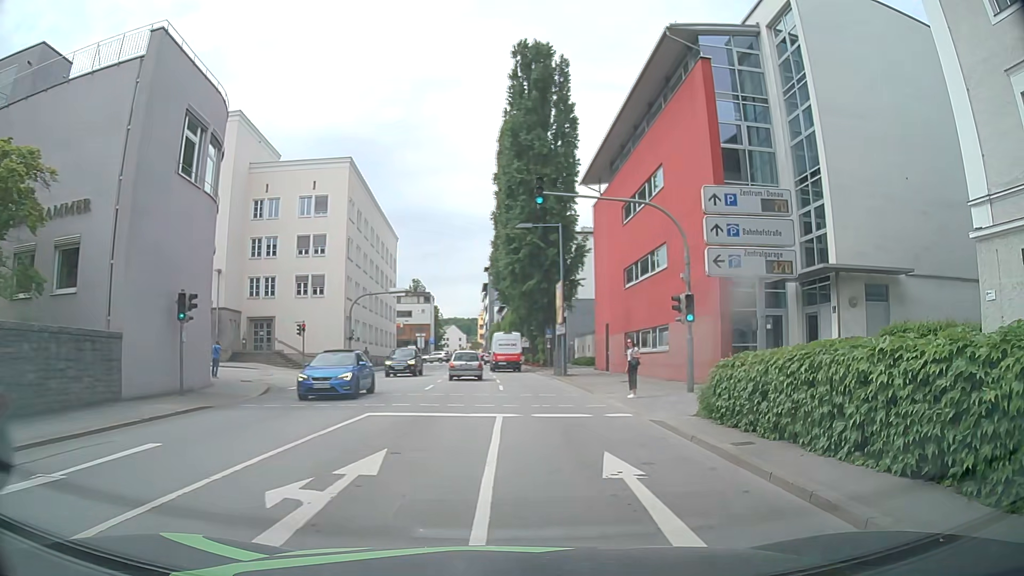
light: Day
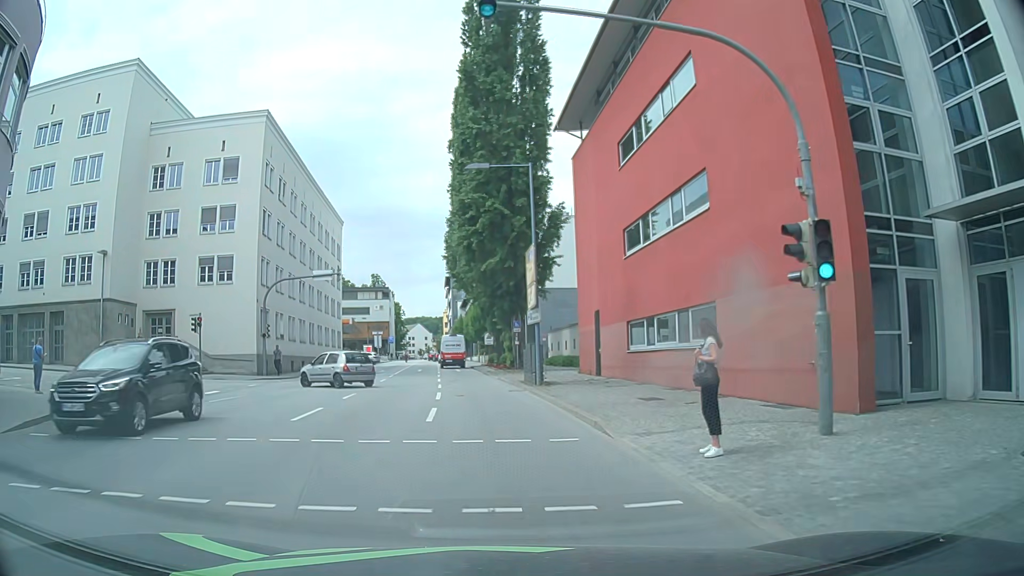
(+0.7, +11.7) m; +3°
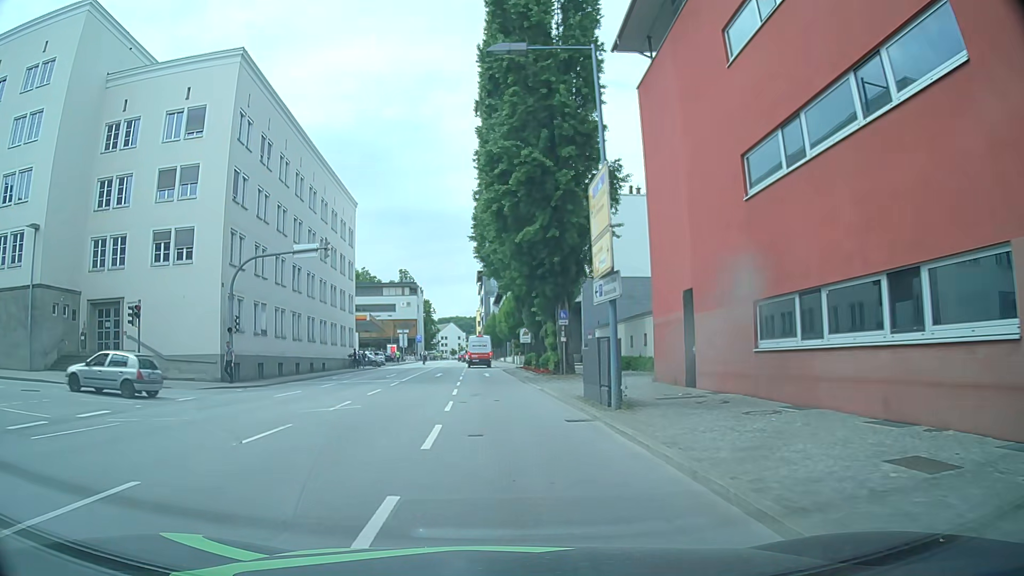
(-0.2, +10.3) m; -3°
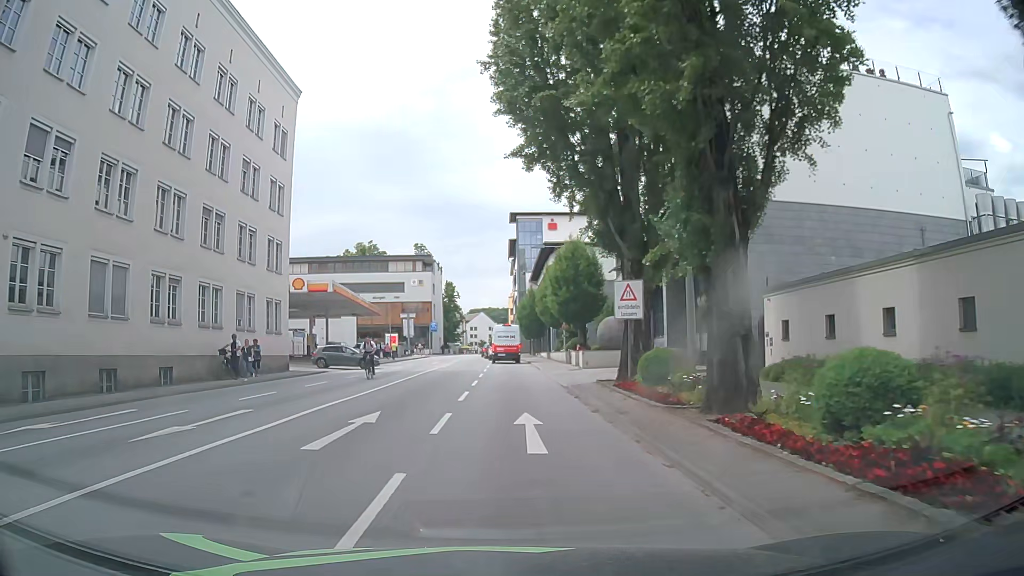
(-0.5, +29.4) m; -2°
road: primary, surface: asphalt
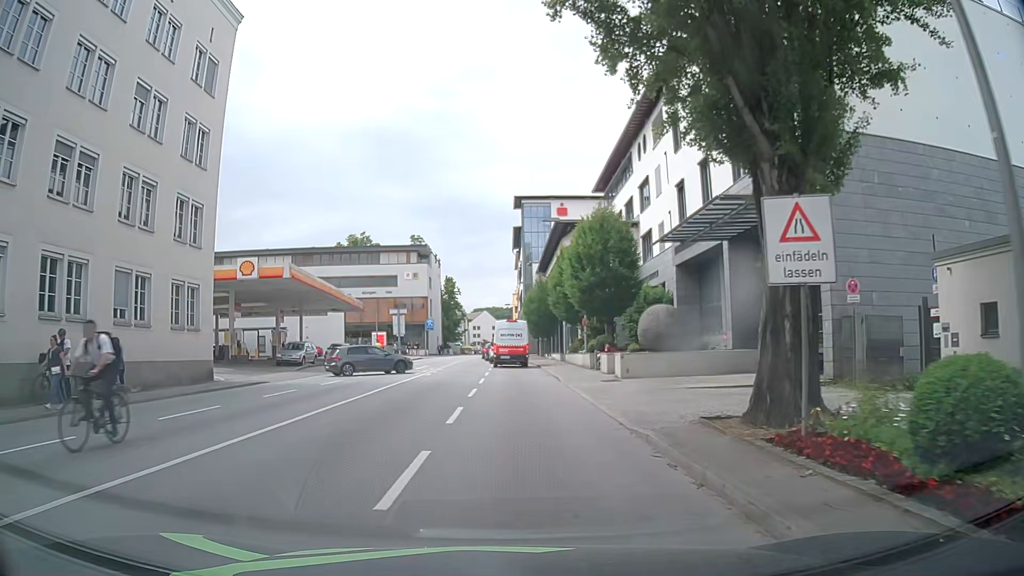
(0.0, +10.4) m; 0°
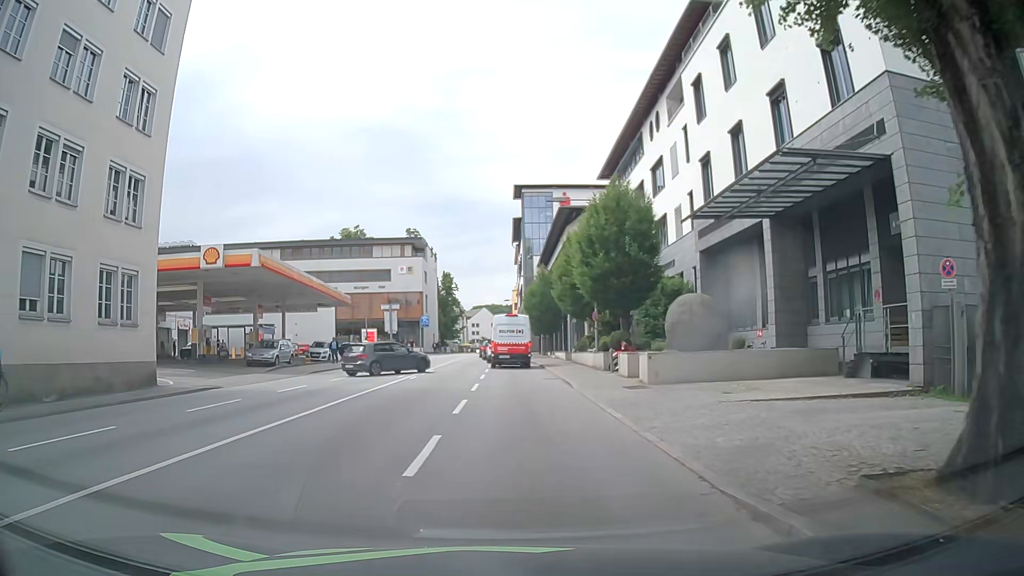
(0.0, +4.6) m; -1°
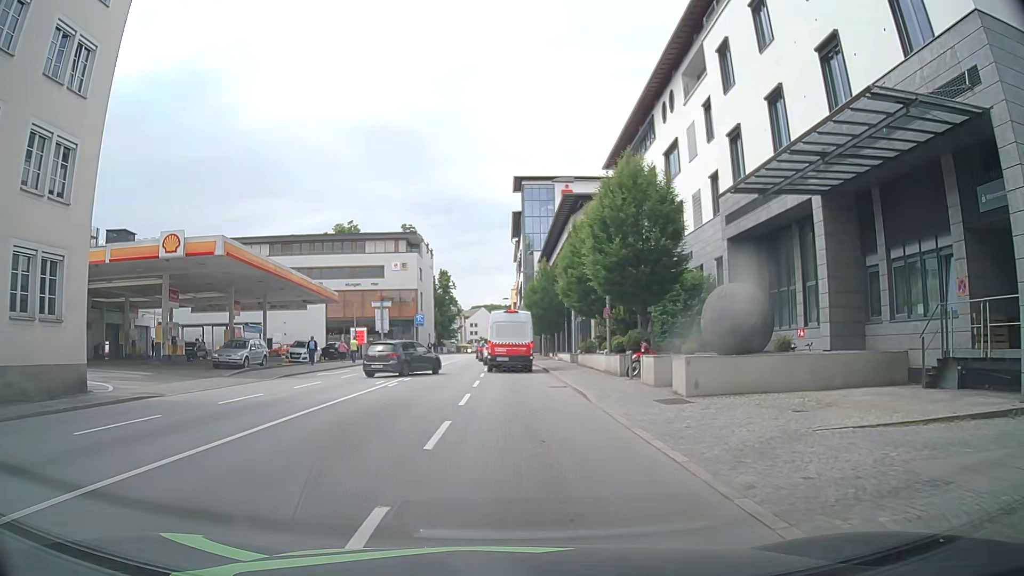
(0.0, +4.1) m; +1°
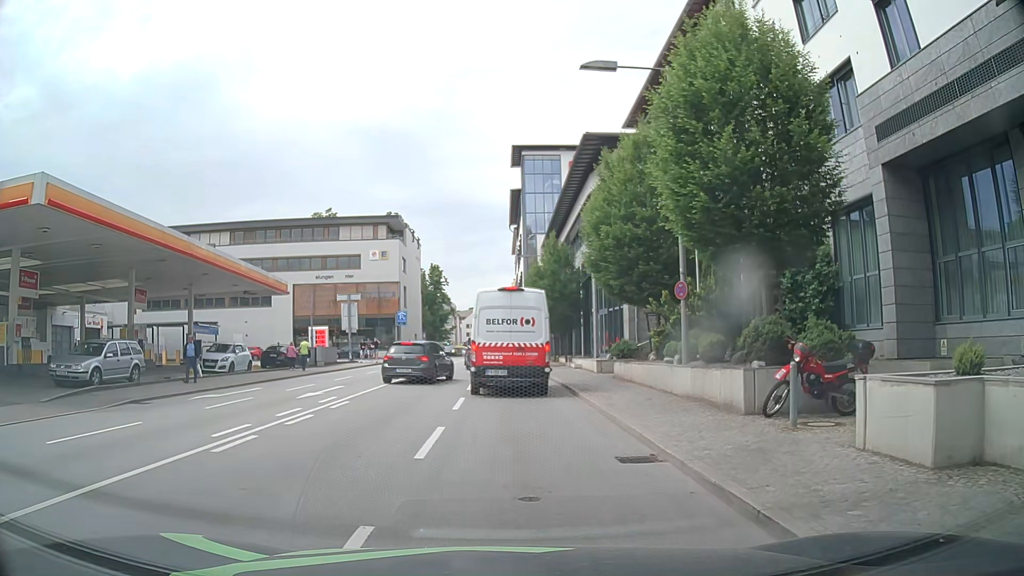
(-0.1, +12.3) m; +1°
